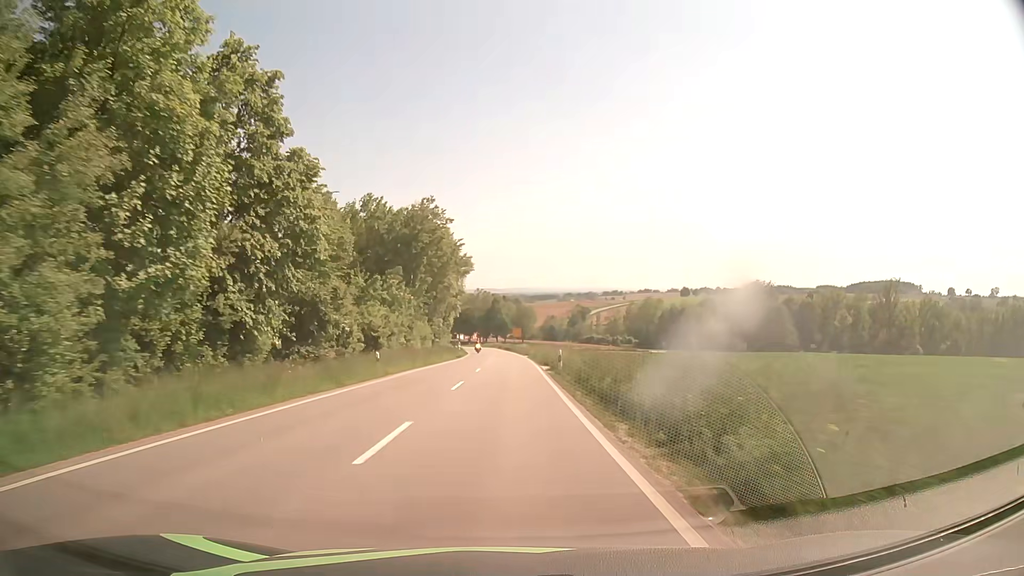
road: secondary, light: Day
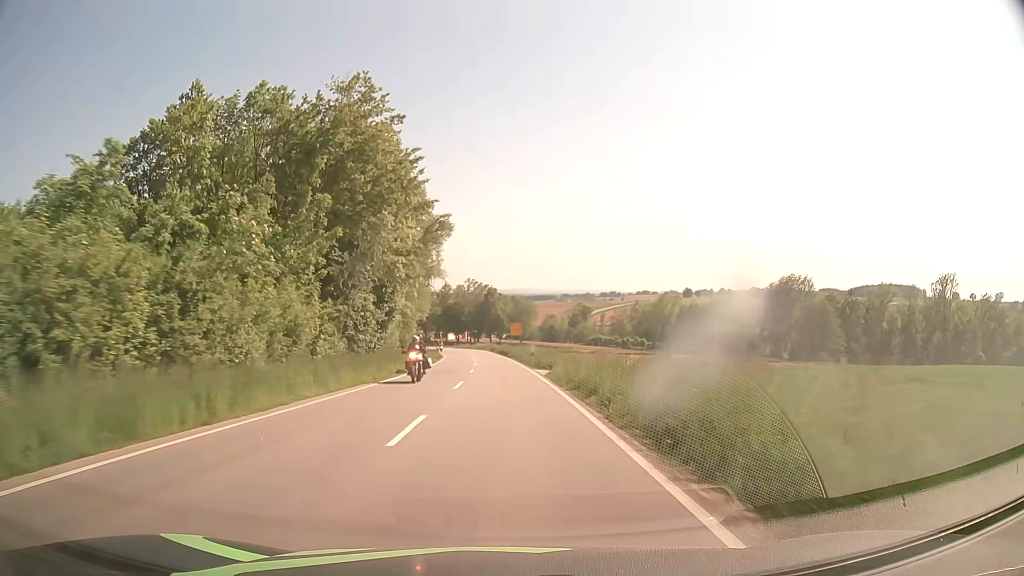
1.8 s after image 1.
(+0.1, +34.6) m; 0°
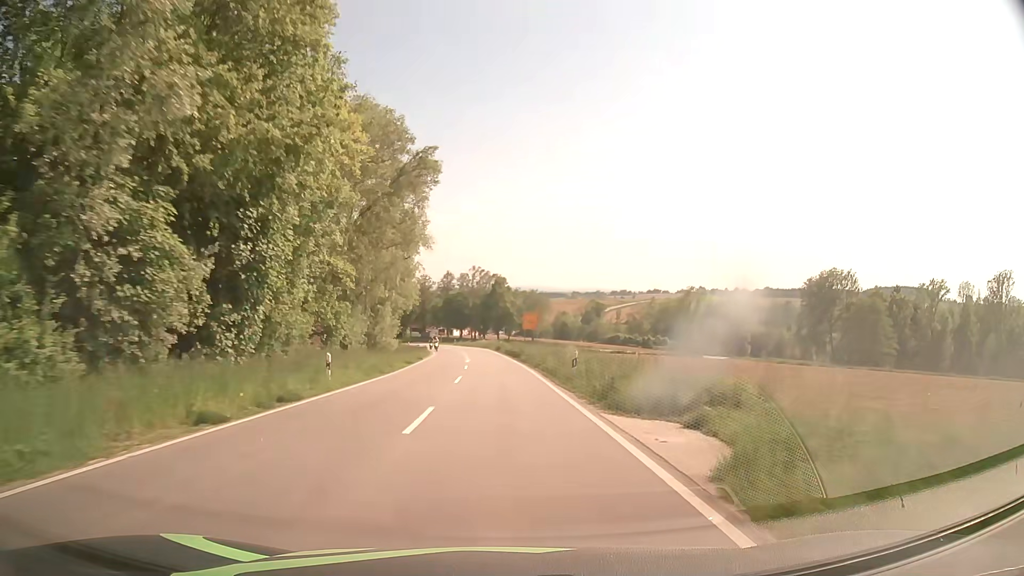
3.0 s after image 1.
(-0.2, +23.1) m; -1°
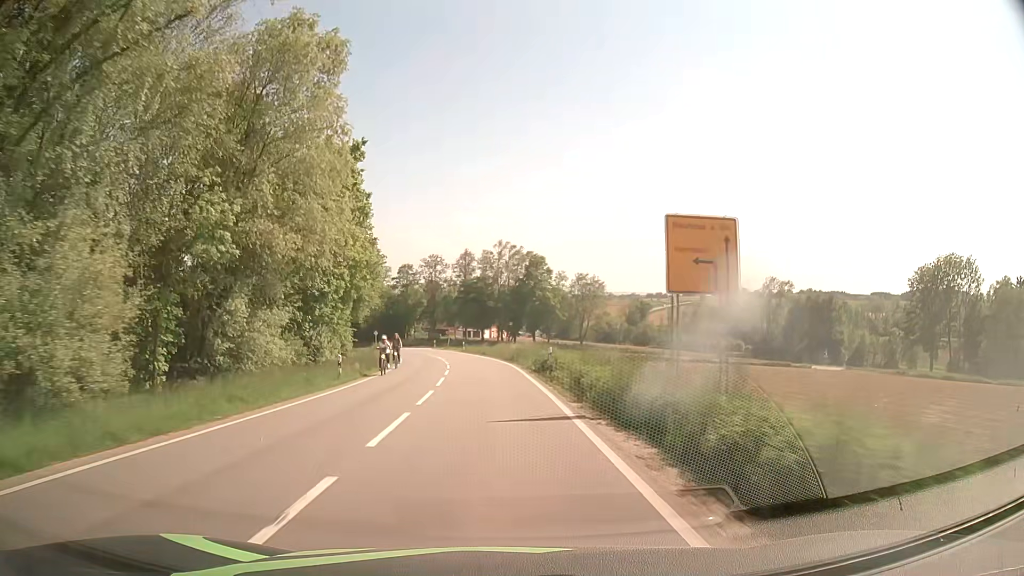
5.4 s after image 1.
(-0.9, +45.2) m; -2°
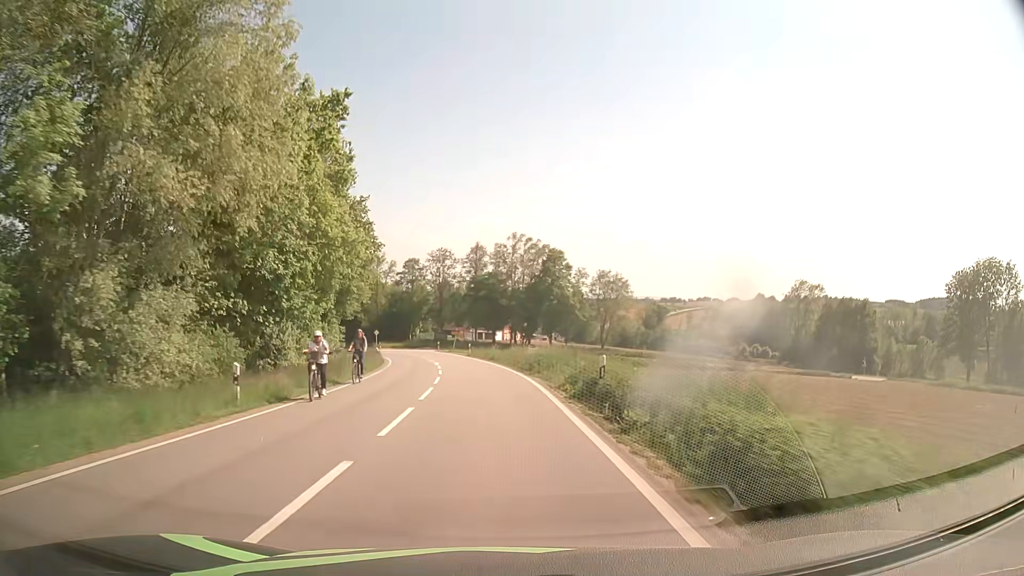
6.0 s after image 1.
(-0.2, +10.9) m; -1°
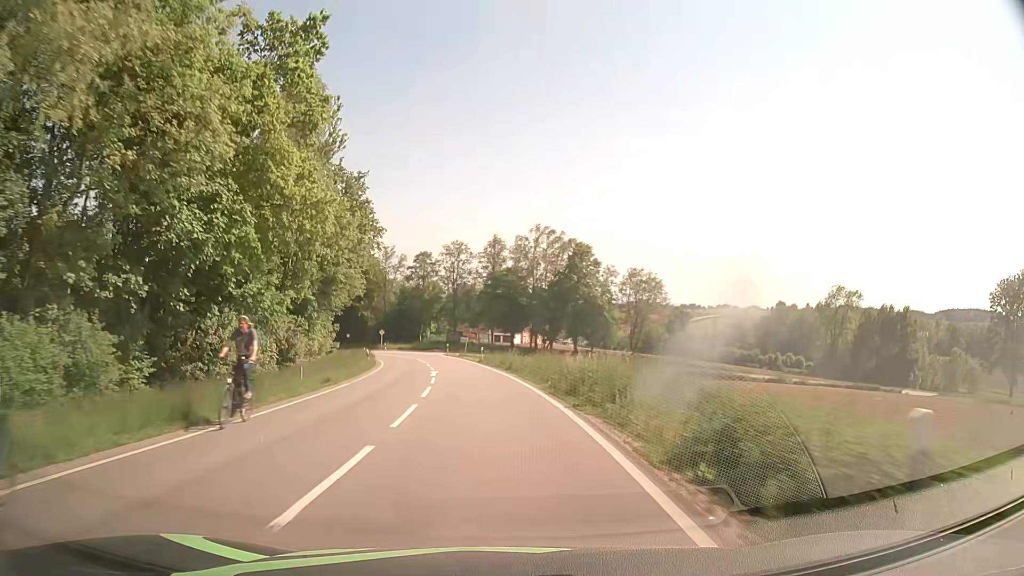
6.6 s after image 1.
(-0.2, +10.8) m; -2°
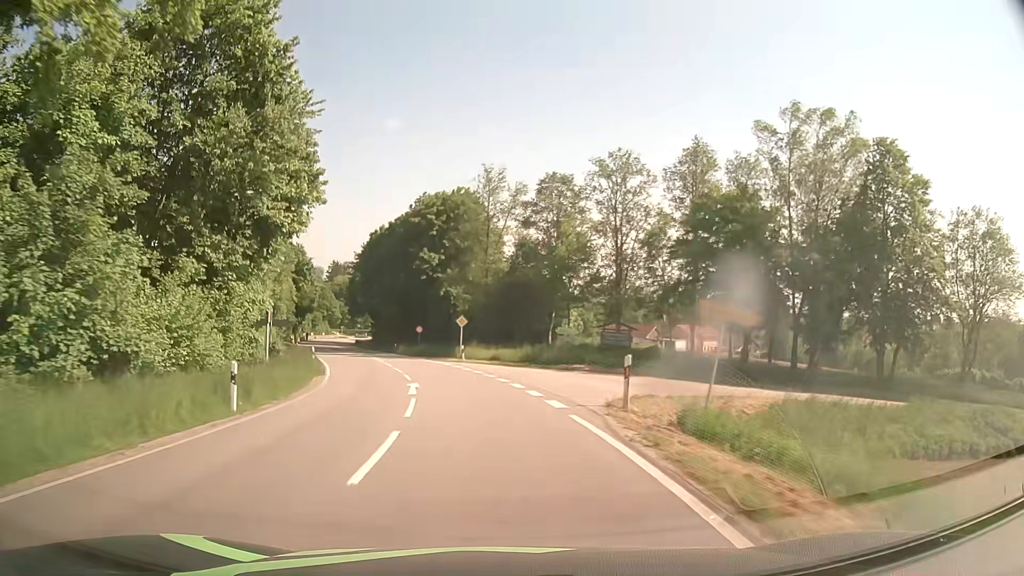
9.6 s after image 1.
(-4.5, +52.6) m; -12°
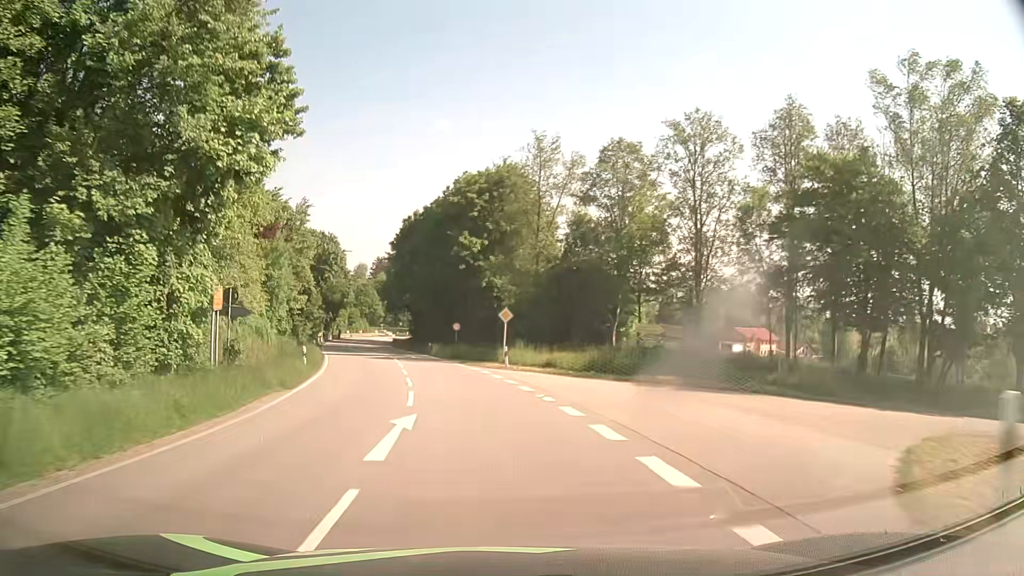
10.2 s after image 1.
(-0.4, +10.2) m; -4°
(0, +10) (-1, +20) (-3, +30) (-5, +40) (-7, +49) (-10, +59) (-12, +69) (-15, +78) (-17, +88) (-20, +98) m
